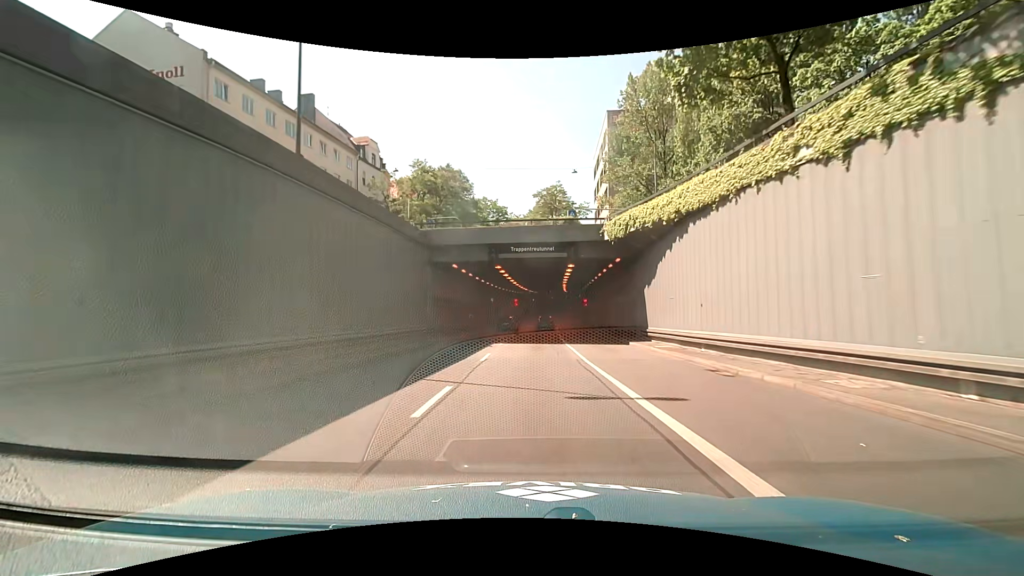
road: trunk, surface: asphalt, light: Day
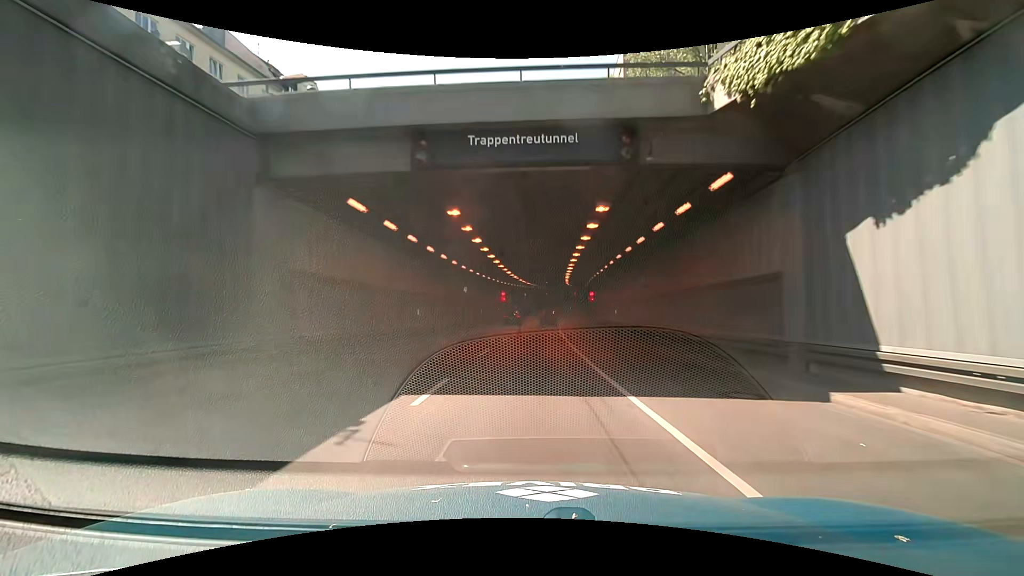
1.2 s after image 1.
(+0.2, +17.5) m; 0°
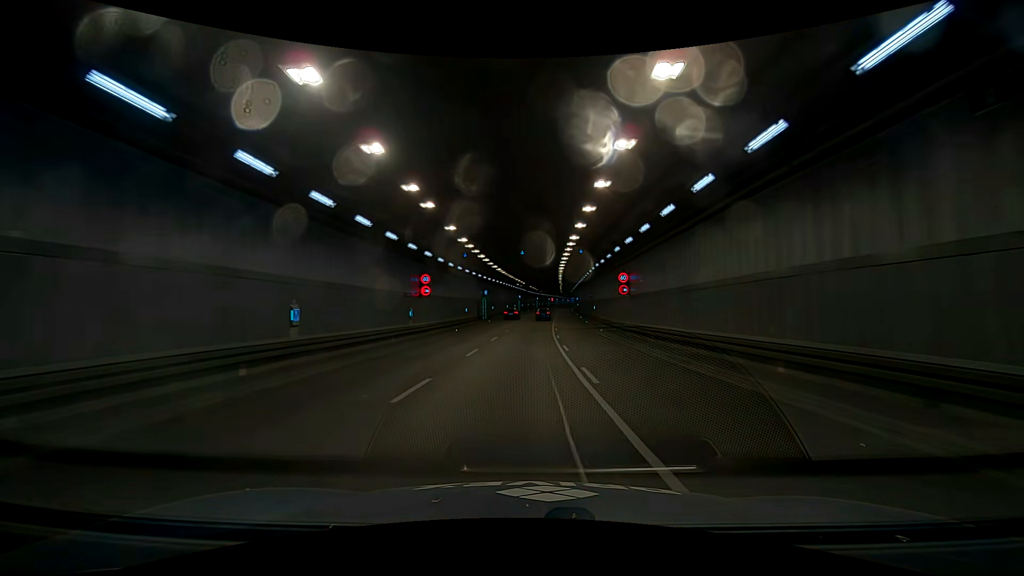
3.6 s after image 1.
(+0.3, +35.4) m; -2°
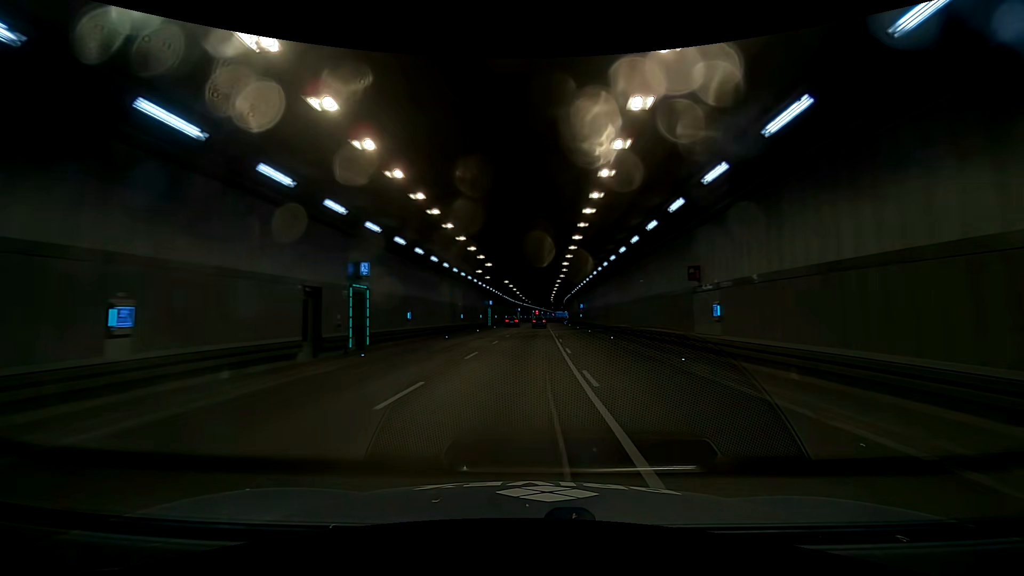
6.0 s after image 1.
(-0.6, +36.5) m; -1°
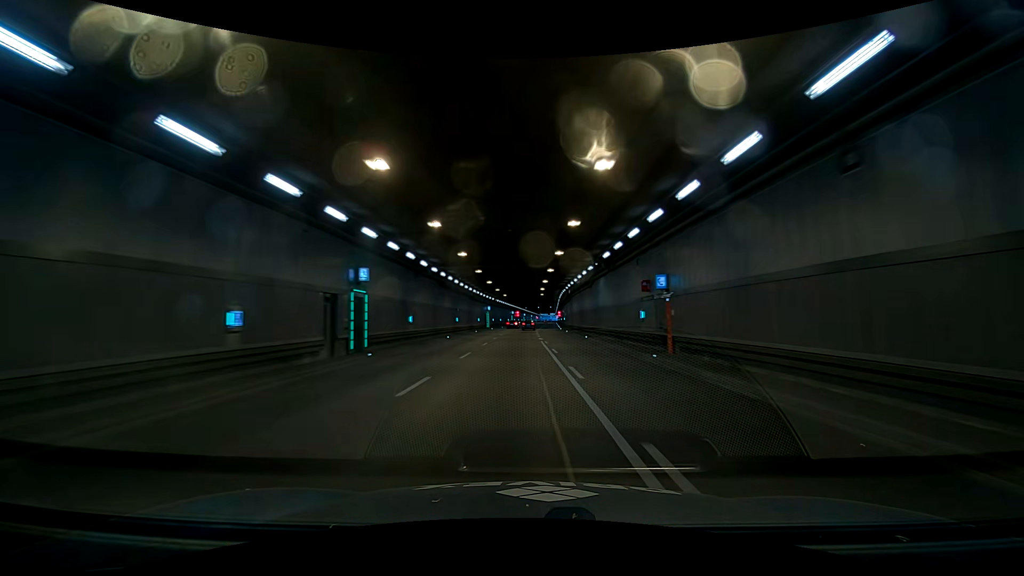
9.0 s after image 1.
(+3.1, +43.4) m; +6°
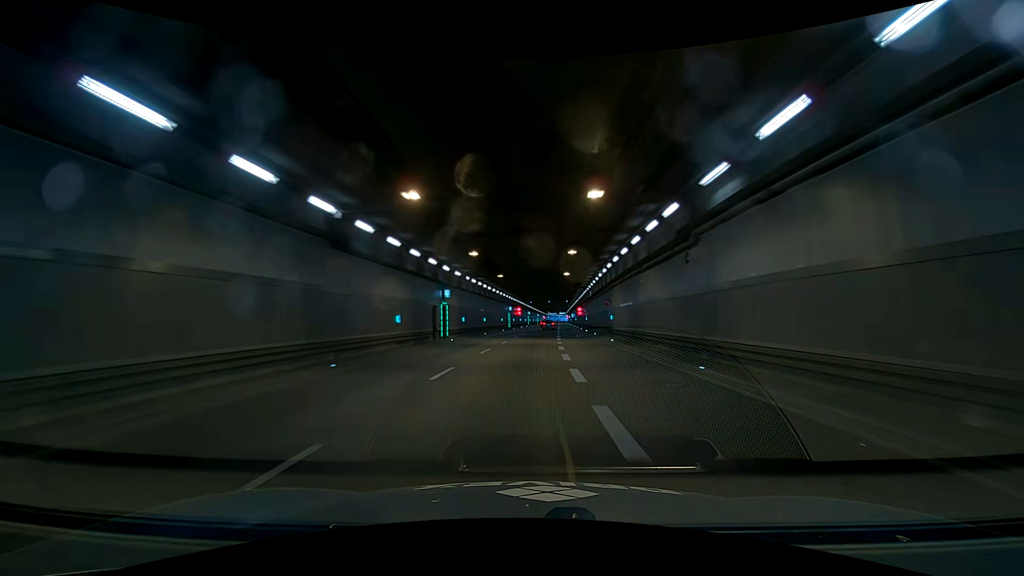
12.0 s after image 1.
(+2.0, +42.5) m; +5°
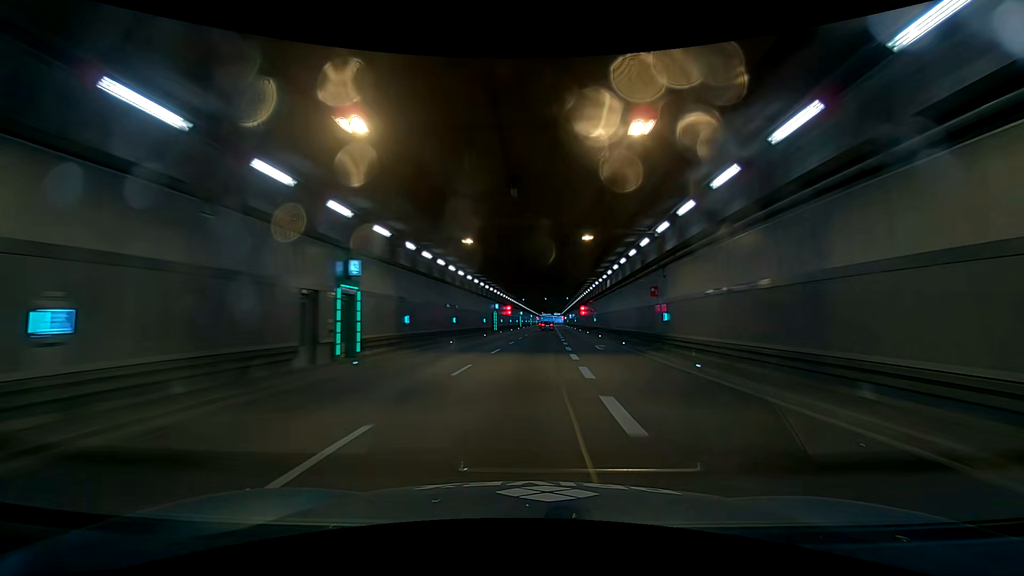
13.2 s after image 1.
(0.0, +17.0) m; 0°
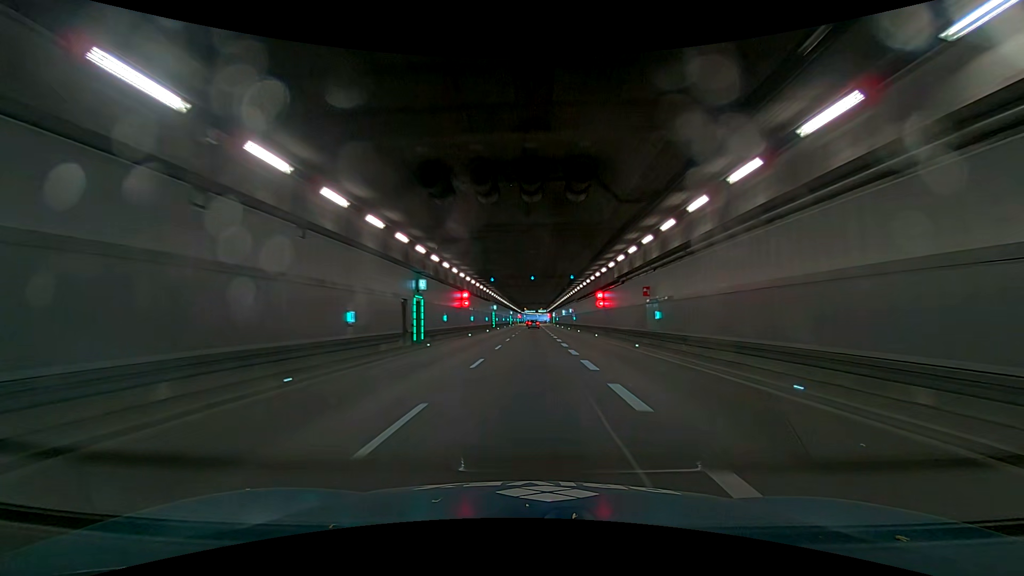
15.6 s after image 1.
(0.0, +34.6) m; 0°
